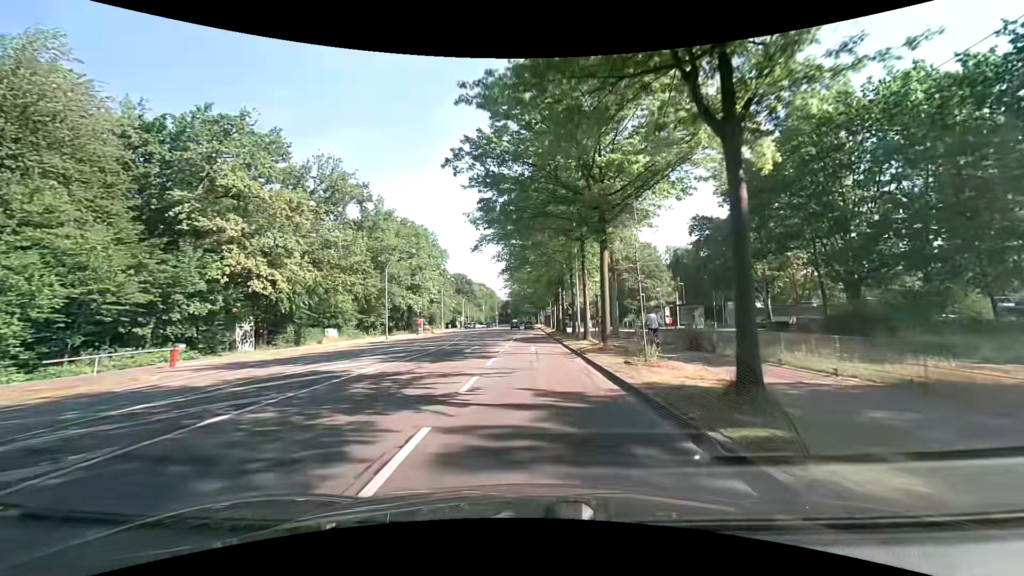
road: secondary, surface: asphalt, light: Day
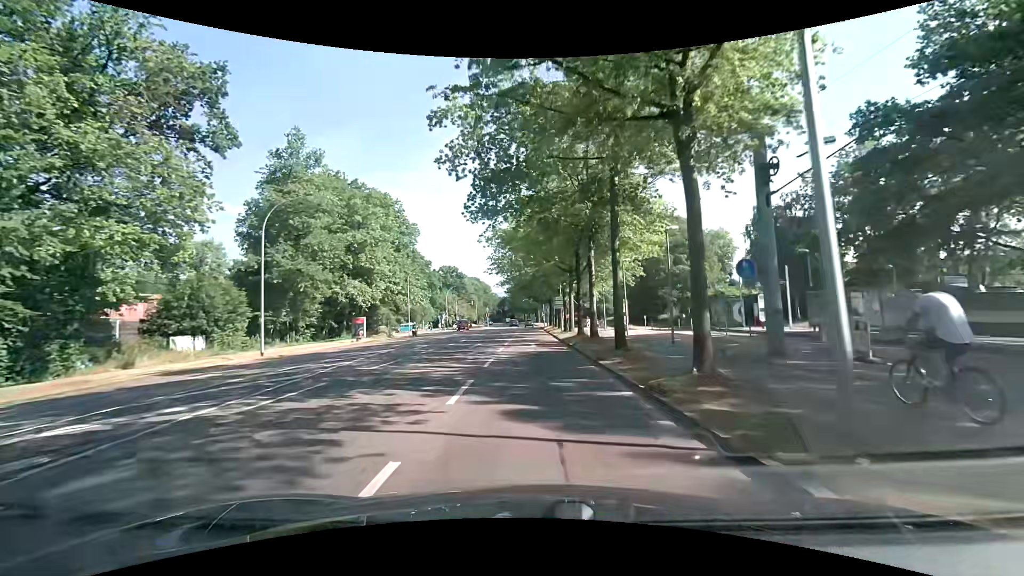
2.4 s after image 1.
(-0.3, +26.1) m; -1°
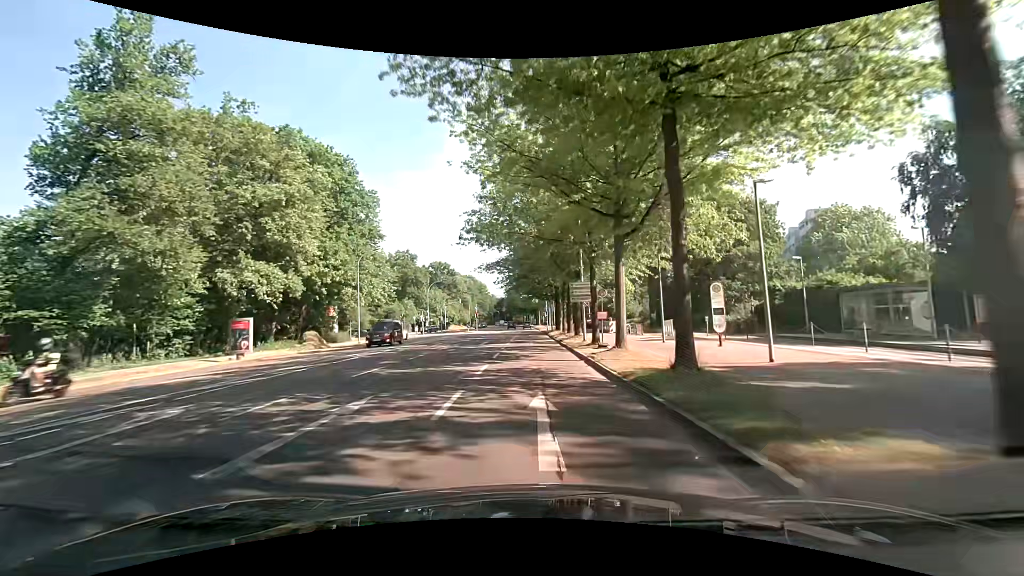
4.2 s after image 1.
(+0.1, +20.2) m; +1°
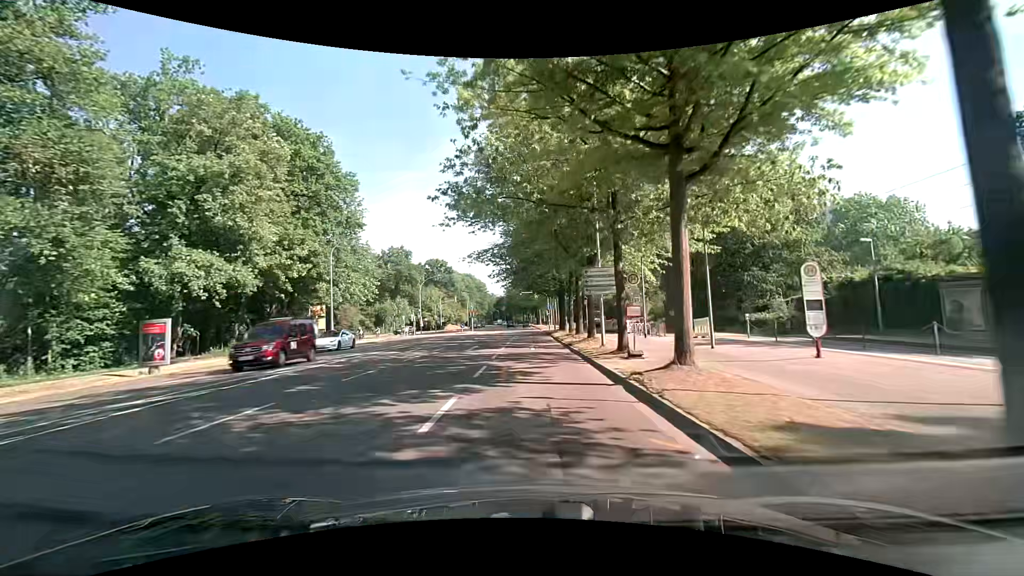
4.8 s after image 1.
(-0.1, +6.8) m; -1°
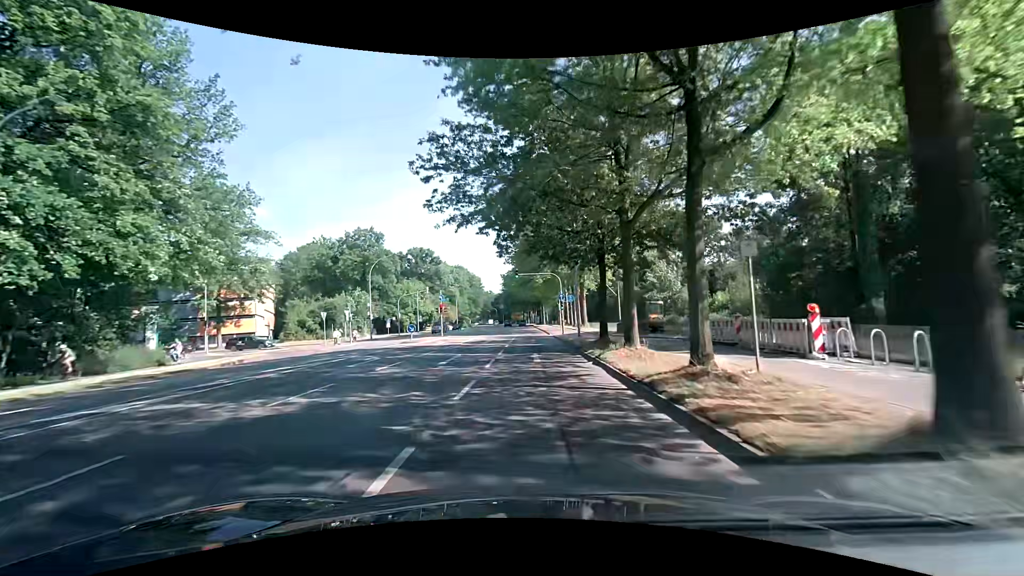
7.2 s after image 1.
(-0.2, +27.7) m; -1°
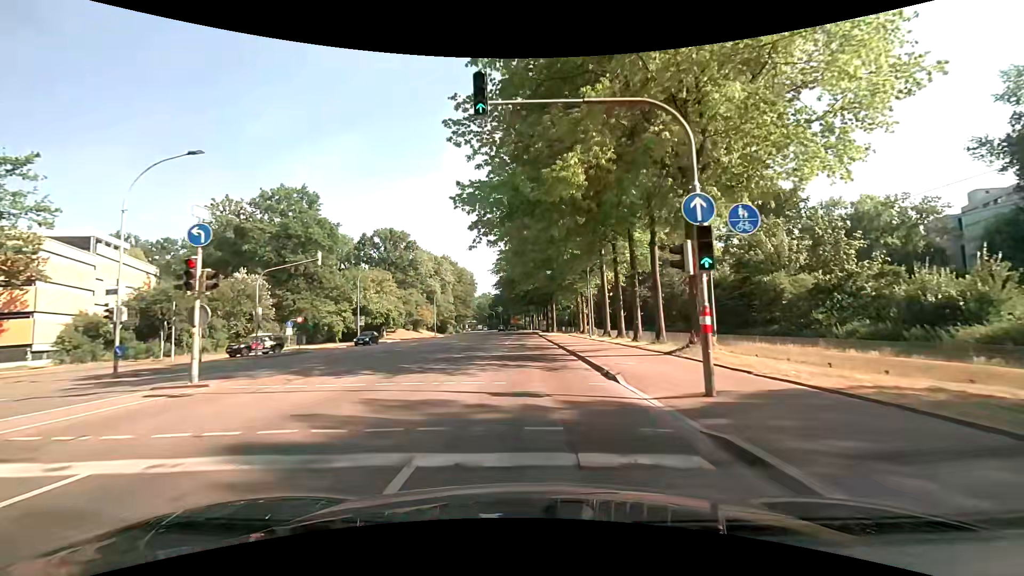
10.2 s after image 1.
(+0.4, +36.2) m; +1°
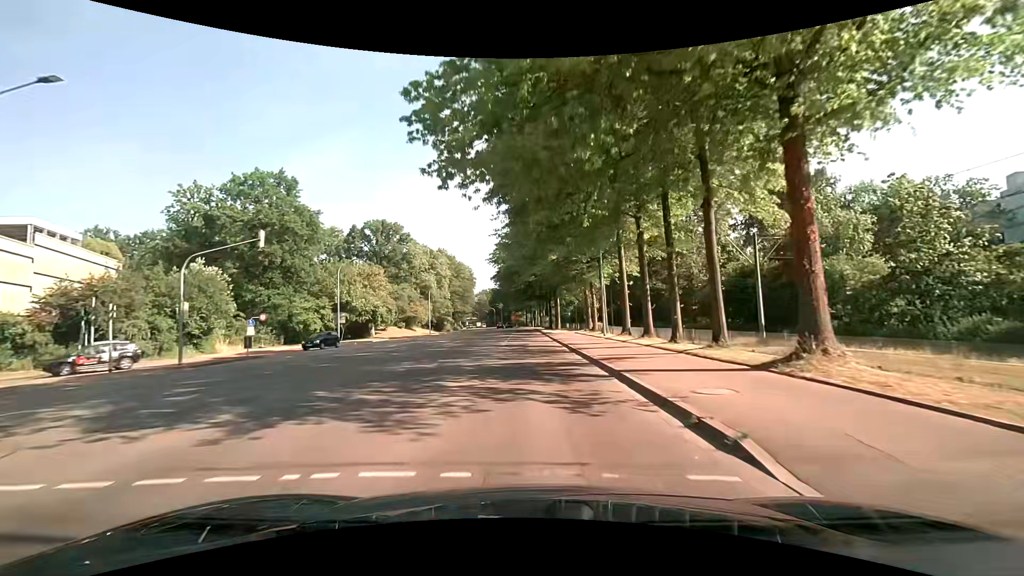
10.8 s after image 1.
(0.0, +7.2) m; 0°
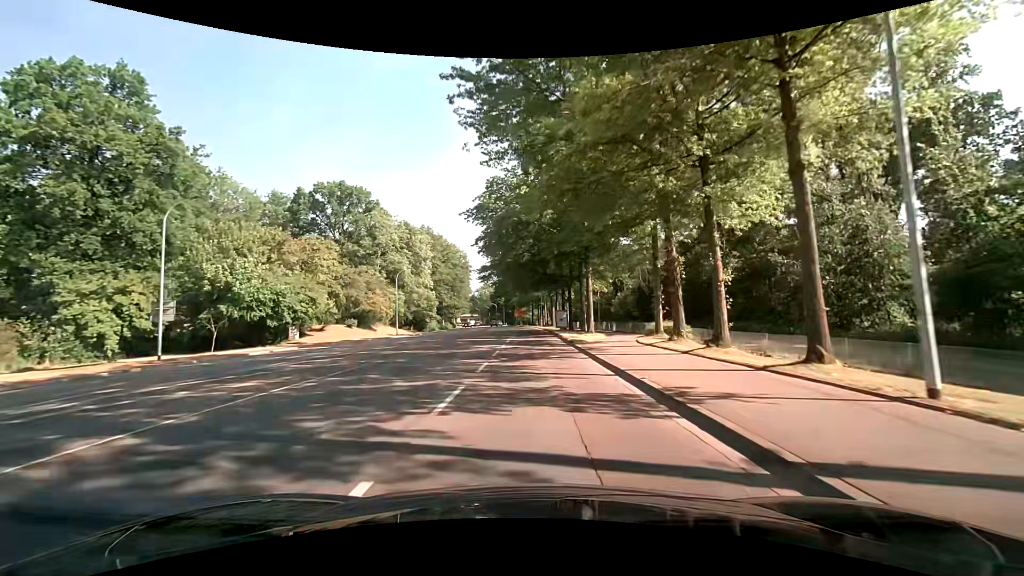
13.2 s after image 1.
(-0.4, +28.6) m; -1°
(0, +10) (0, +20) (0, +30) (0, +40) (0, +50) (0, +60) (0, +70) (0, +80) (-1, +90) (-2, +100) m
